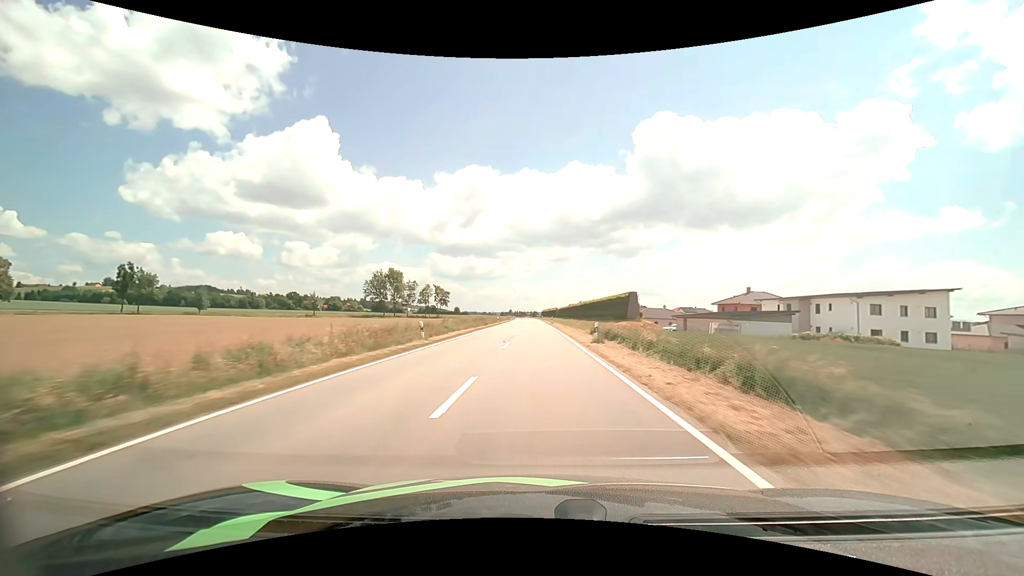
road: tertiary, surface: asphalt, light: Day
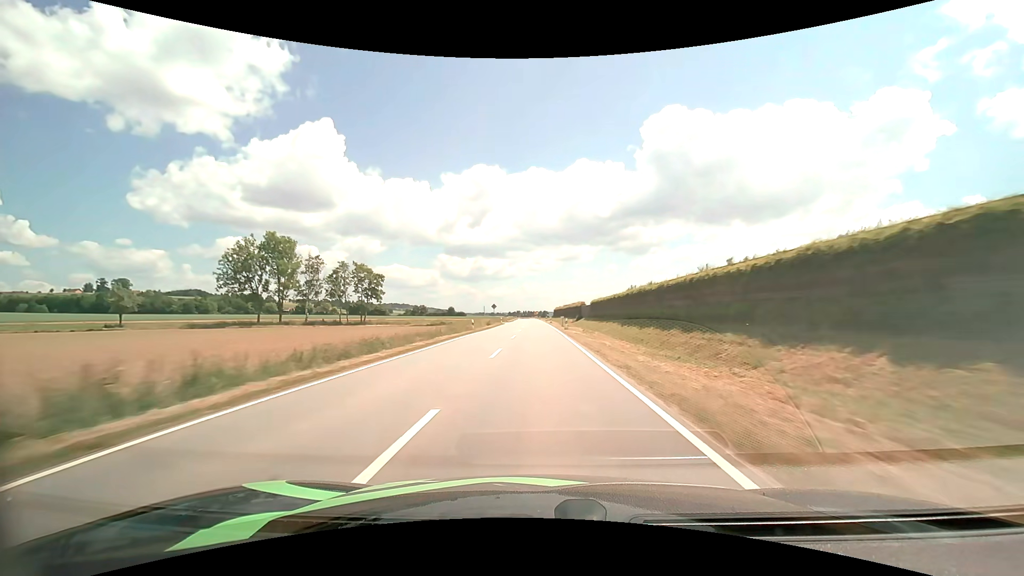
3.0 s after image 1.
(-0.5, +78.5) m; -1°
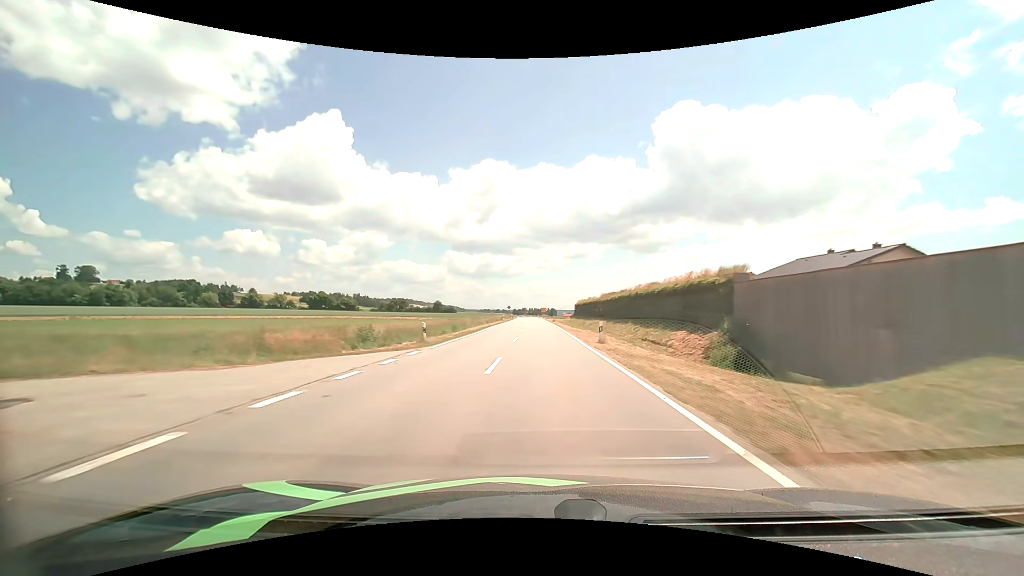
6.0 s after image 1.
(-0.8, +78.6) m; -1°
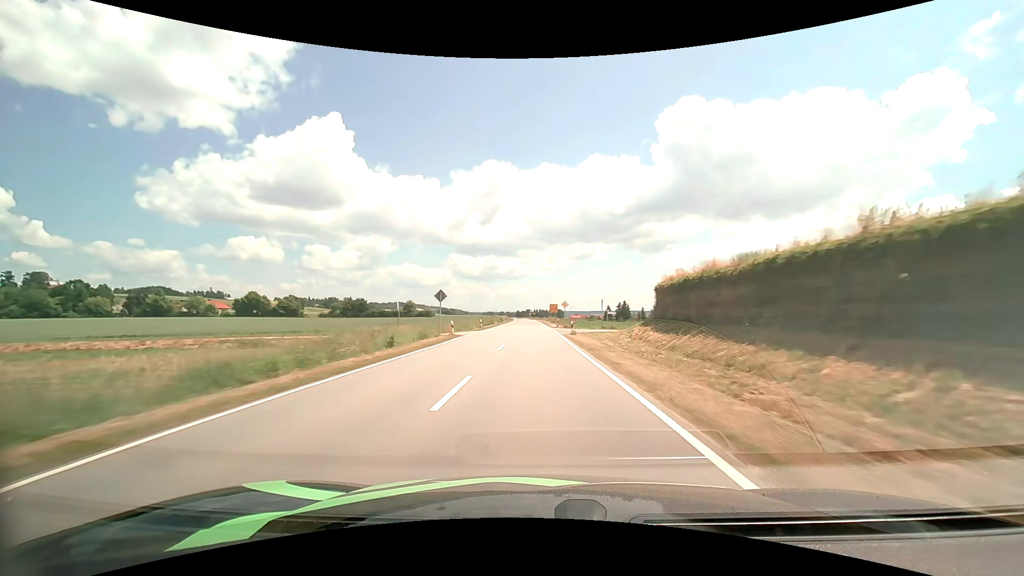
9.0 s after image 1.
(+0.1, +79.0) m; -1°
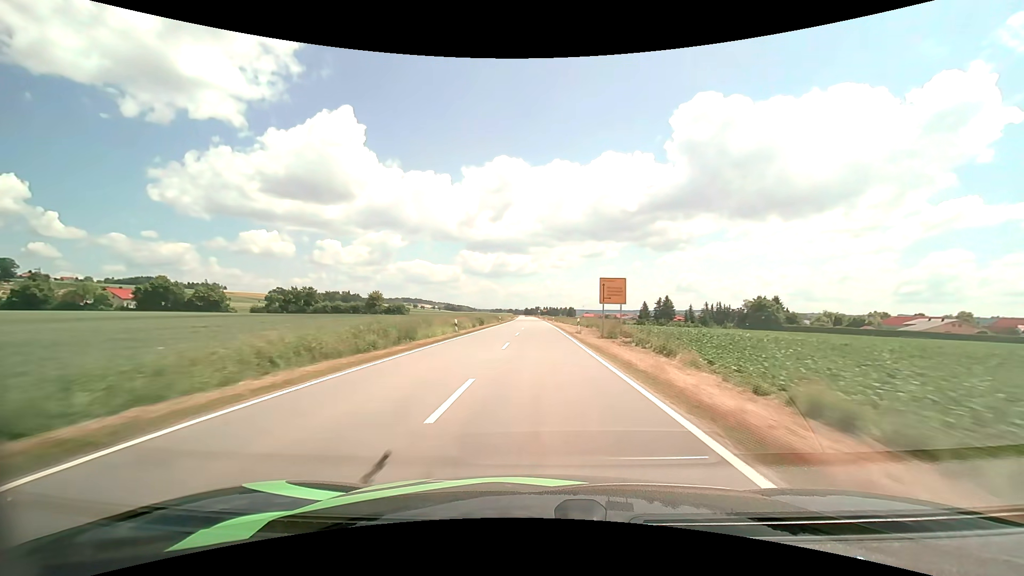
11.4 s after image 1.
(-0.8, +63.2) m; -1°
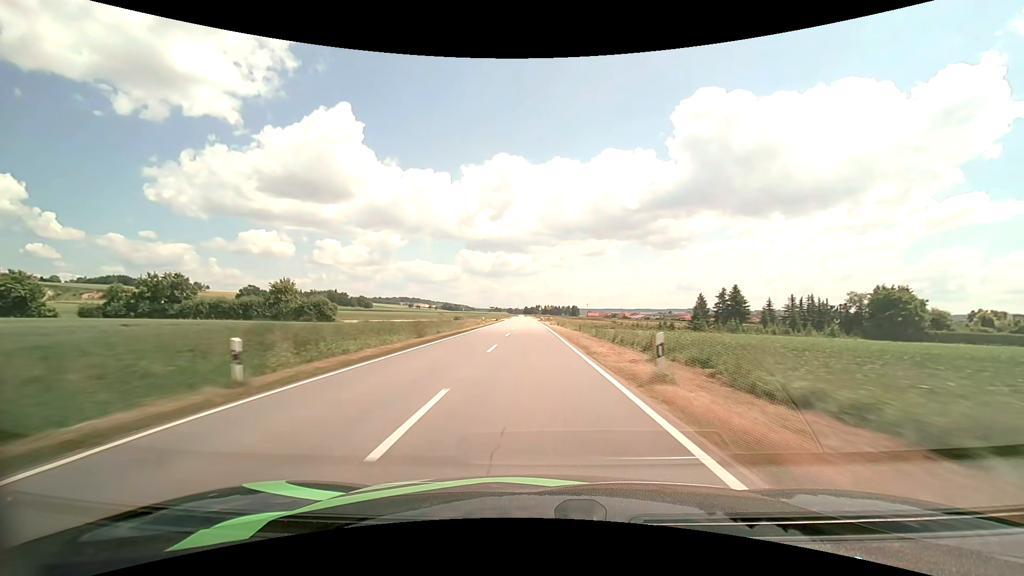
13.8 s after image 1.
(0.0, +63.5) m; 0°
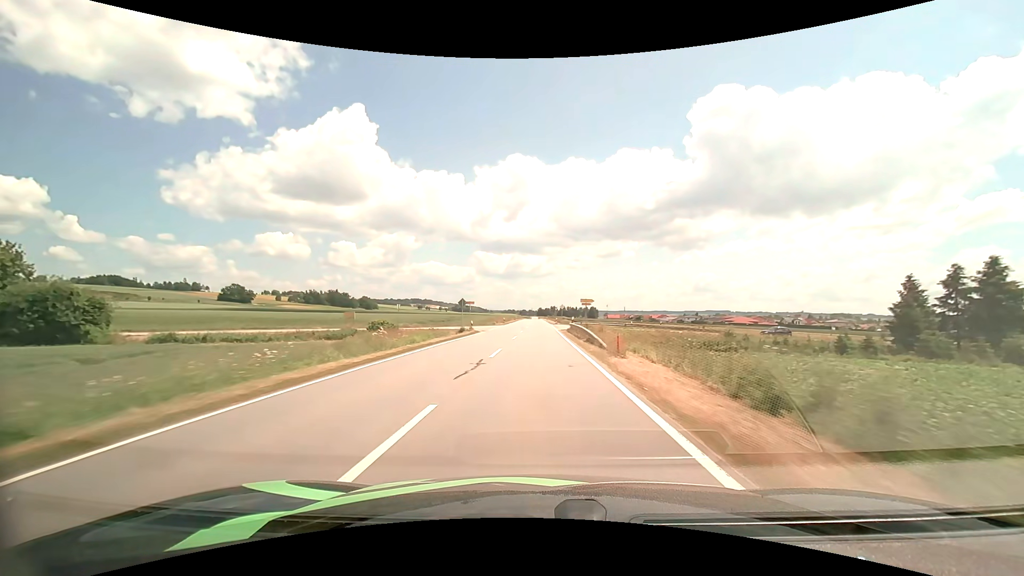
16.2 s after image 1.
(-0.9, +63.8) m; -2°
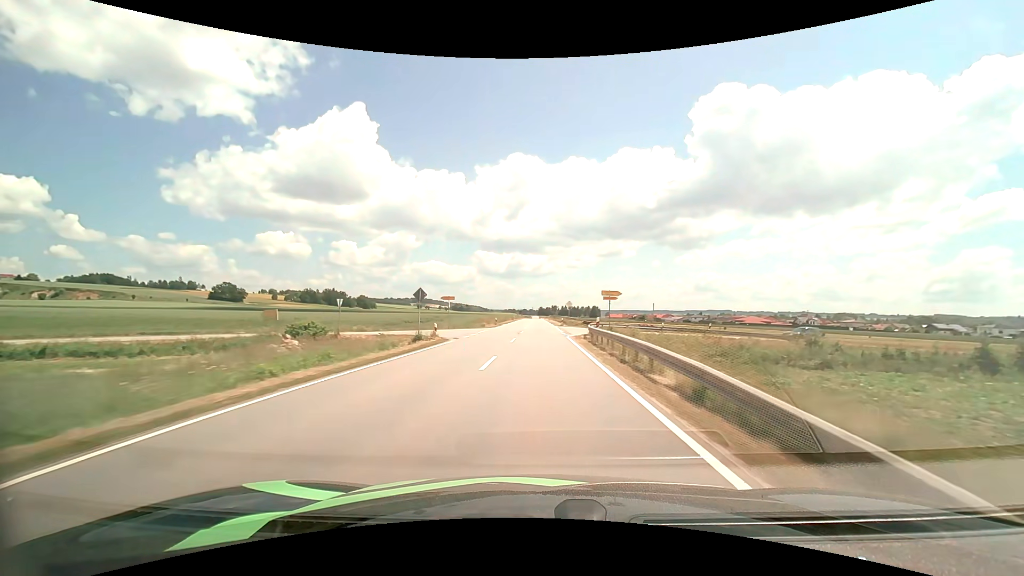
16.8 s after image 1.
(0.0, +16.2) m; 0°
(0, +10) (0, +20) (0, +30) (0, +40) (0, +50) (0, +60) (0, +70) (0, +80) (0, +90) (0, +100) m
